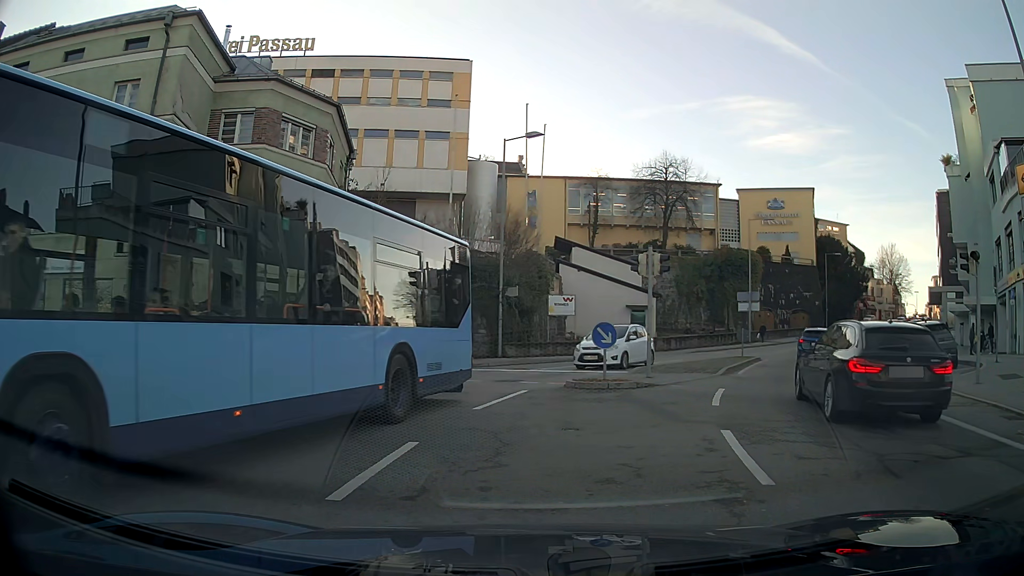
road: residential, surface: asphalt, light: Day
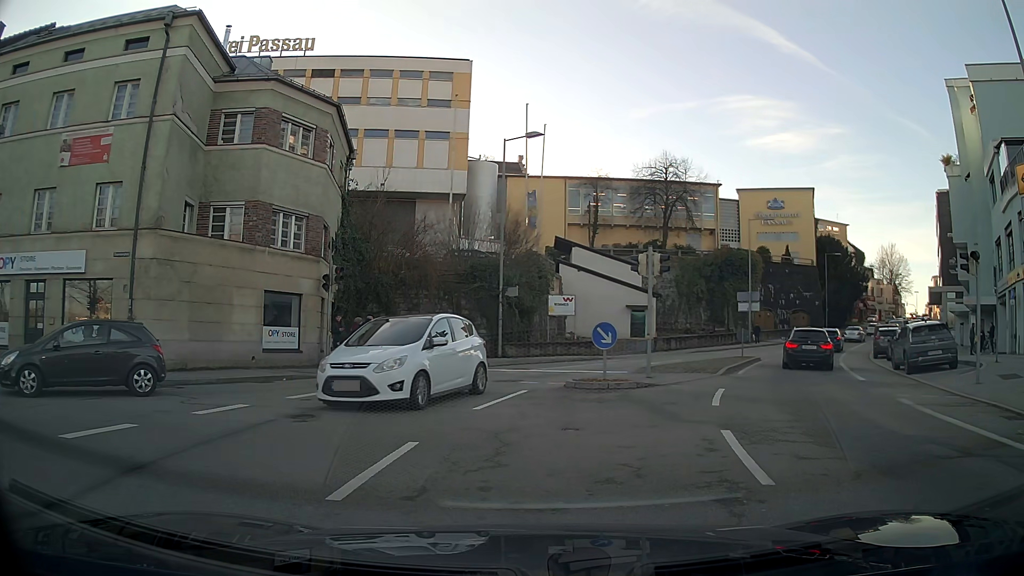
(0.0, 0.0) m; 0°
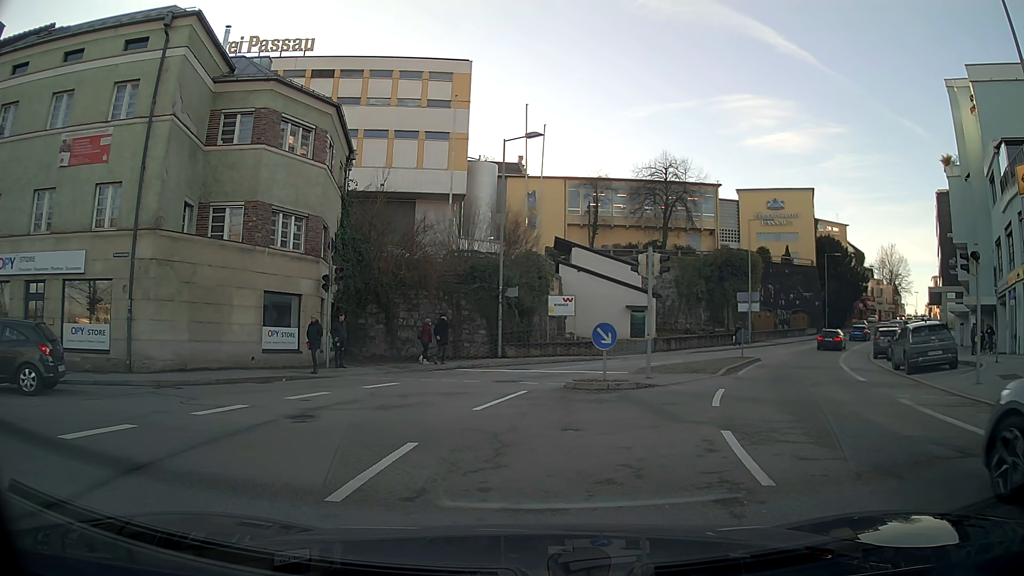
(0.0, 0.0) m; 0°
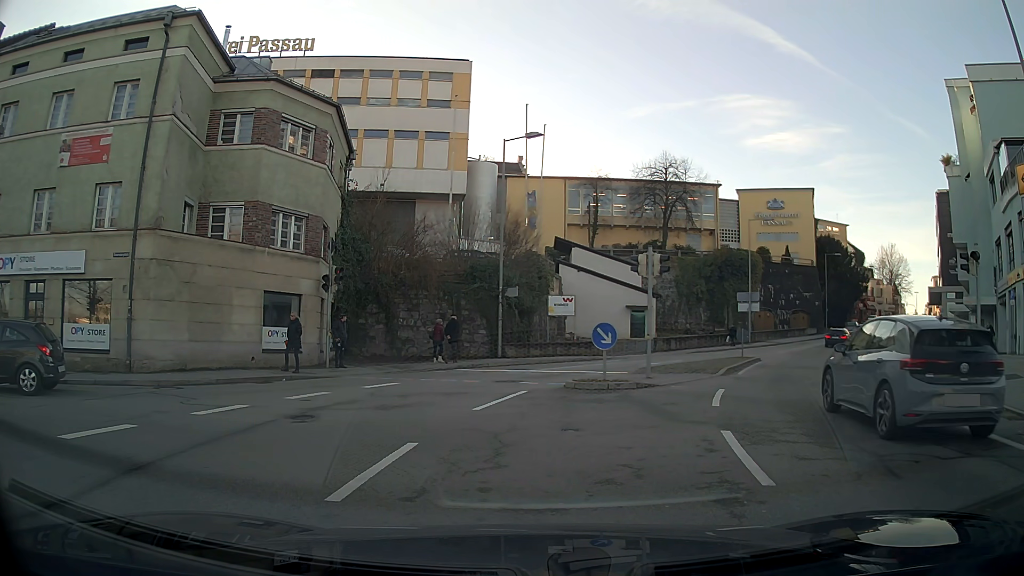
(0.0, 0.0) m; 0°
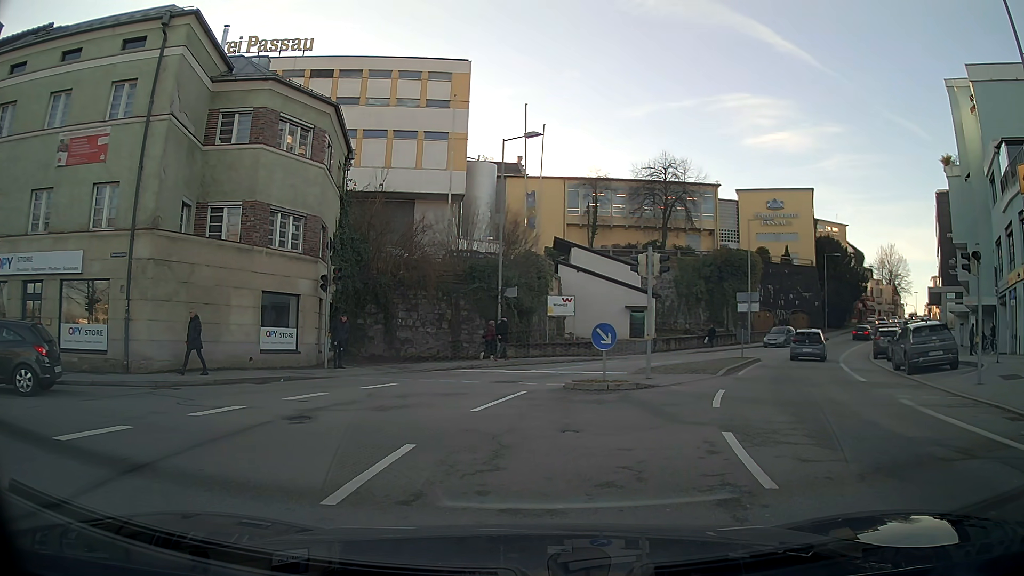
(0.0, 0.0) m; 0°
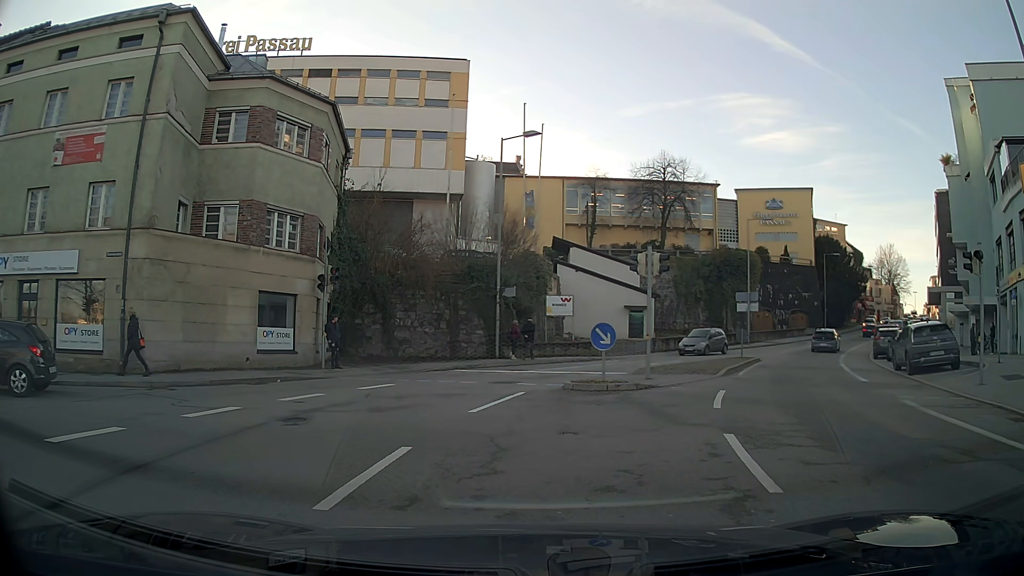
(0.0, +0.1) m; 0°
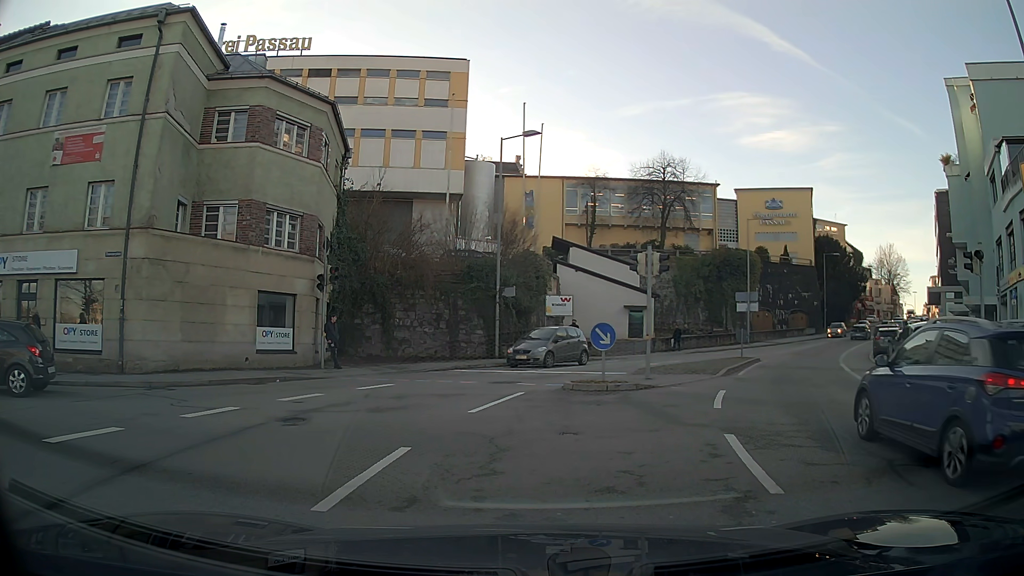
(0.0, +0.1) m; 0°
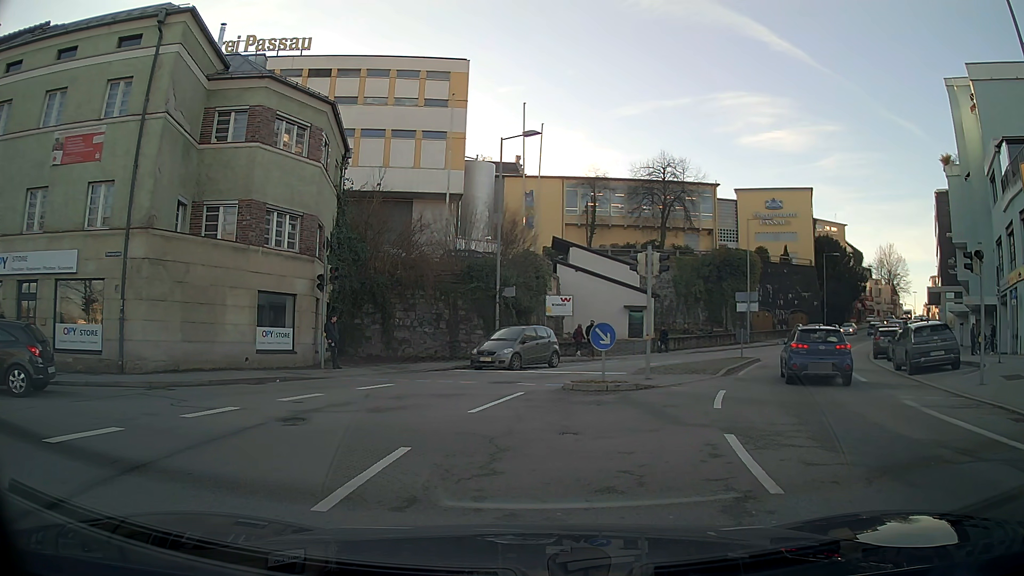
(0.0, 0.0) m; 0°
